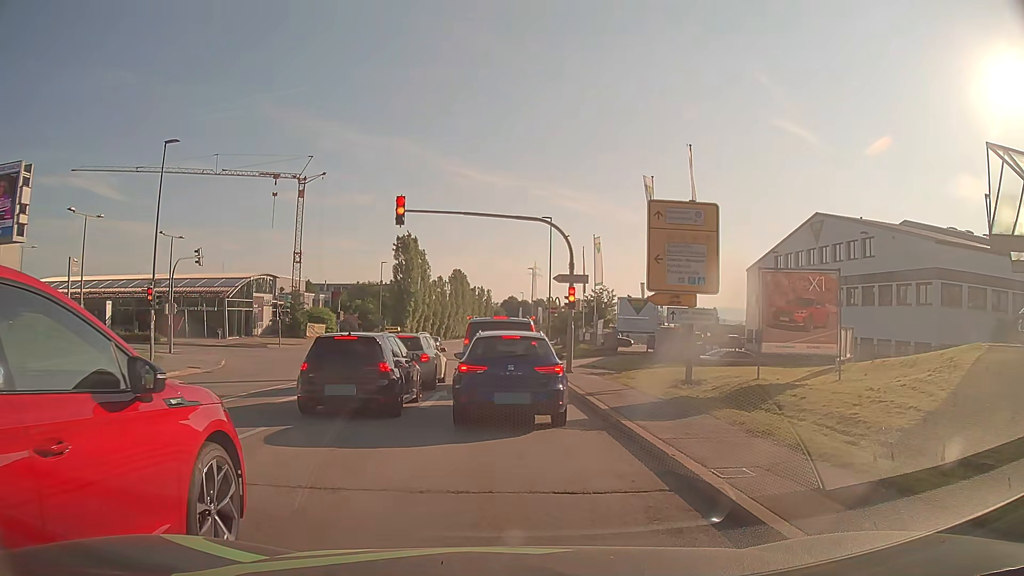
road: secondary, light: Day
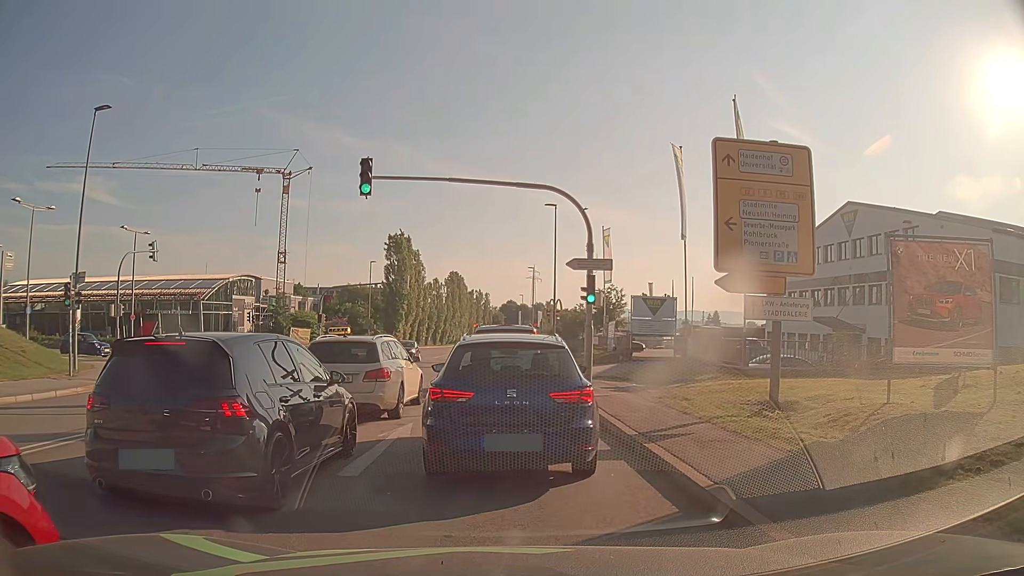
(0.0, +5.9) m; 0°
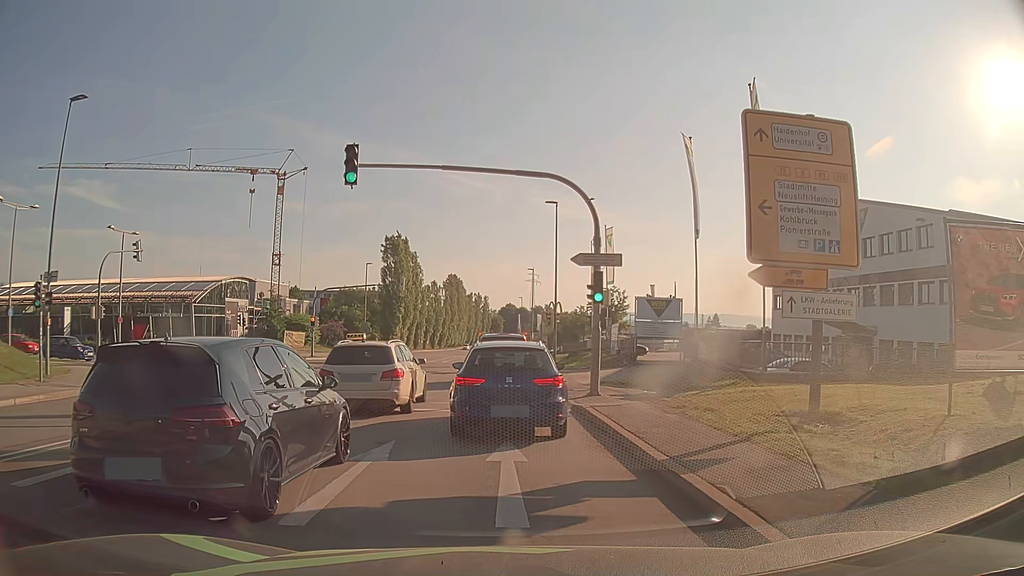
(0.0, +2.0) m; 0°
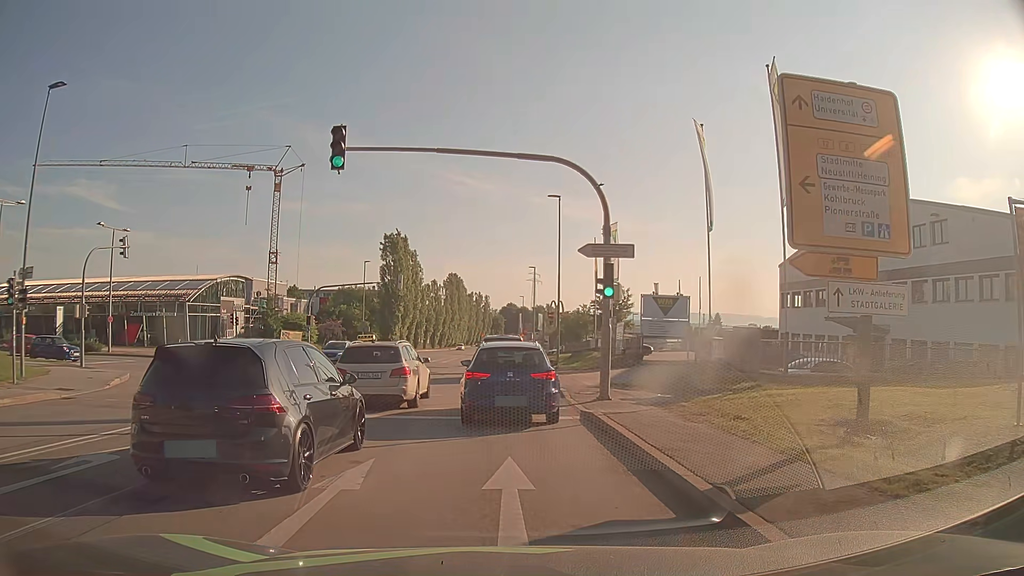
(0.0, +1.7) m; 0°
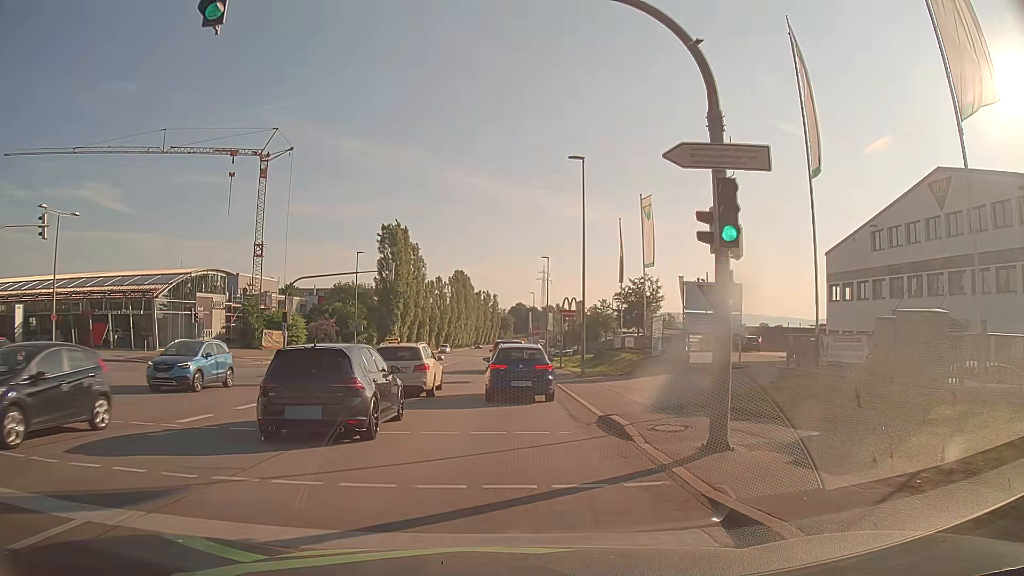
(-0.1, +8.9) m; -1°
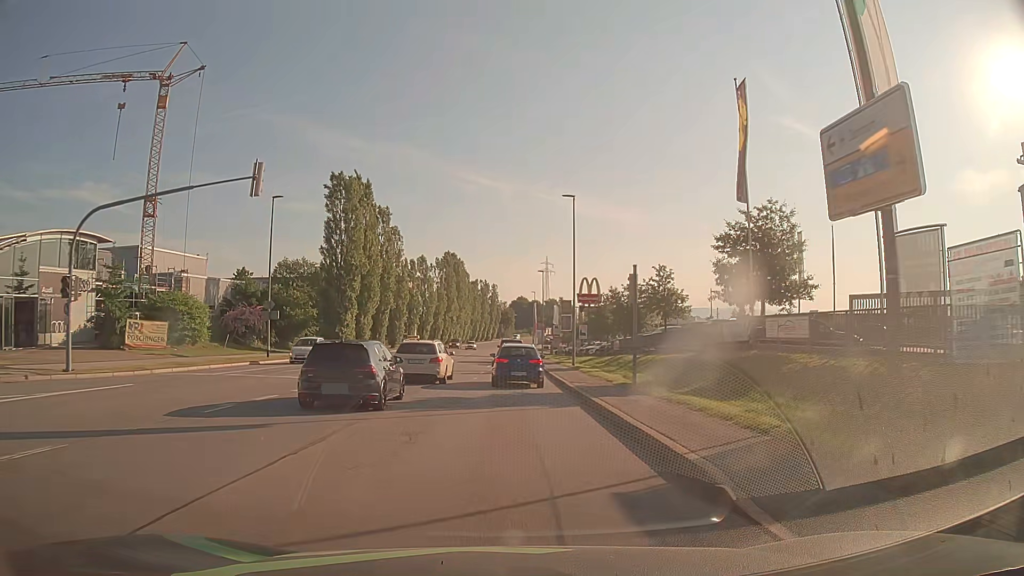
(+0.1, +26.5) m; 0°
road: tertiary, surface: asphalt
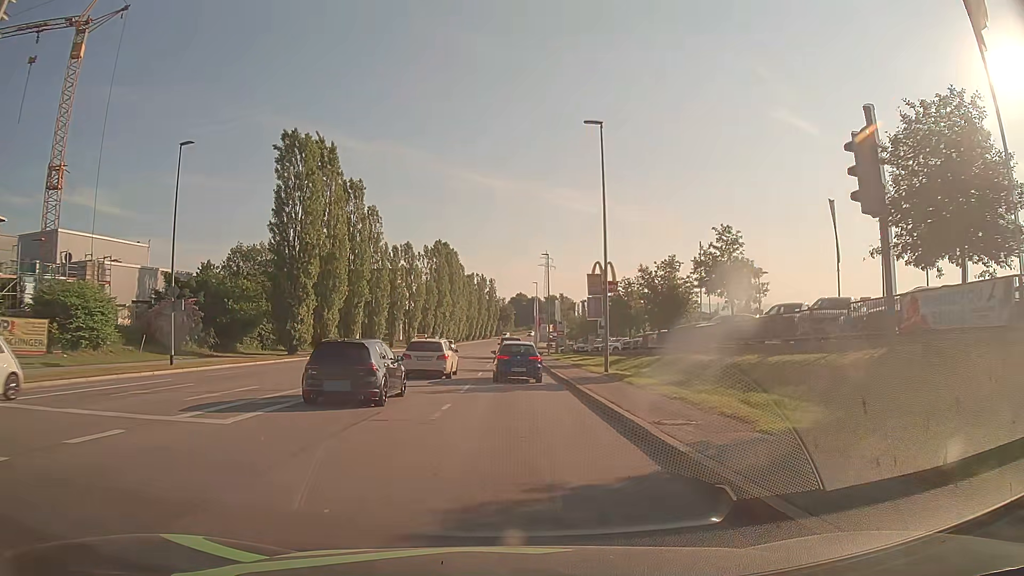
(0.0, +13.5) m; 0°
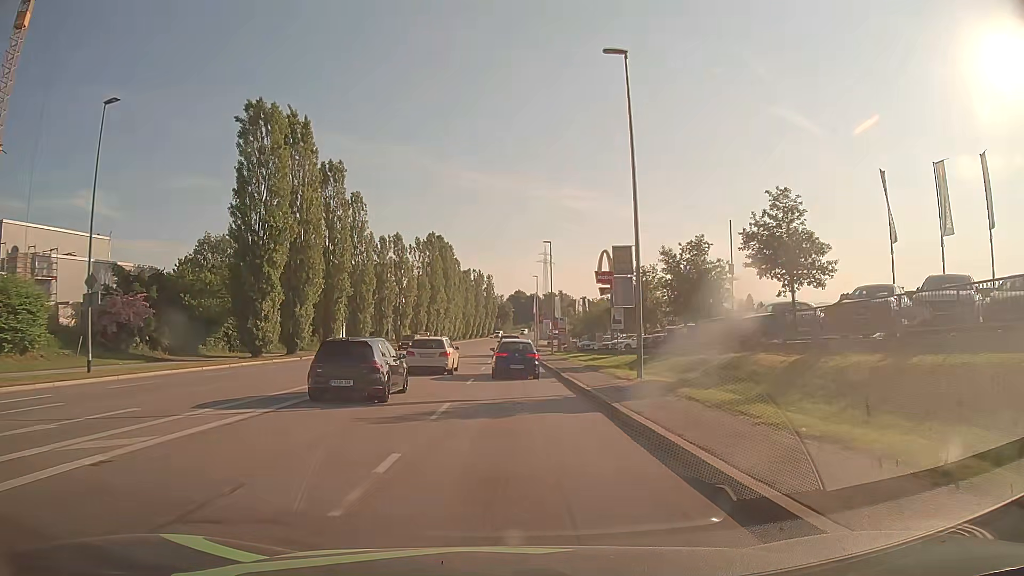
(0.0, +7.0) m; 0°
(0, +10) (0, +20) (0, +30) (0, +40) (0, +50) (0, +60) (0, +70) (0, +80) (0, +90) (0, +100) m
